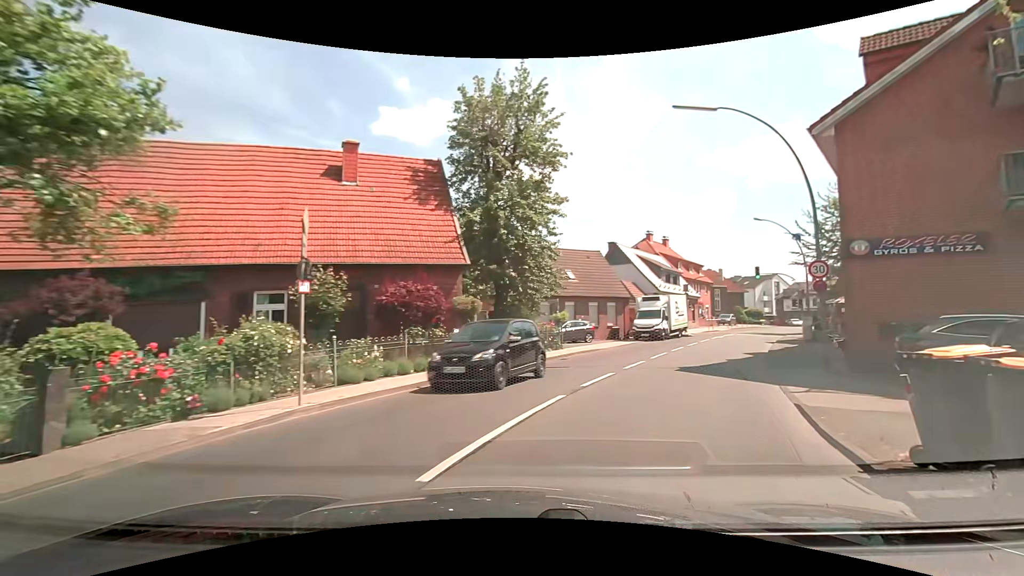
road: secondary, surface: asphalt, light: Day
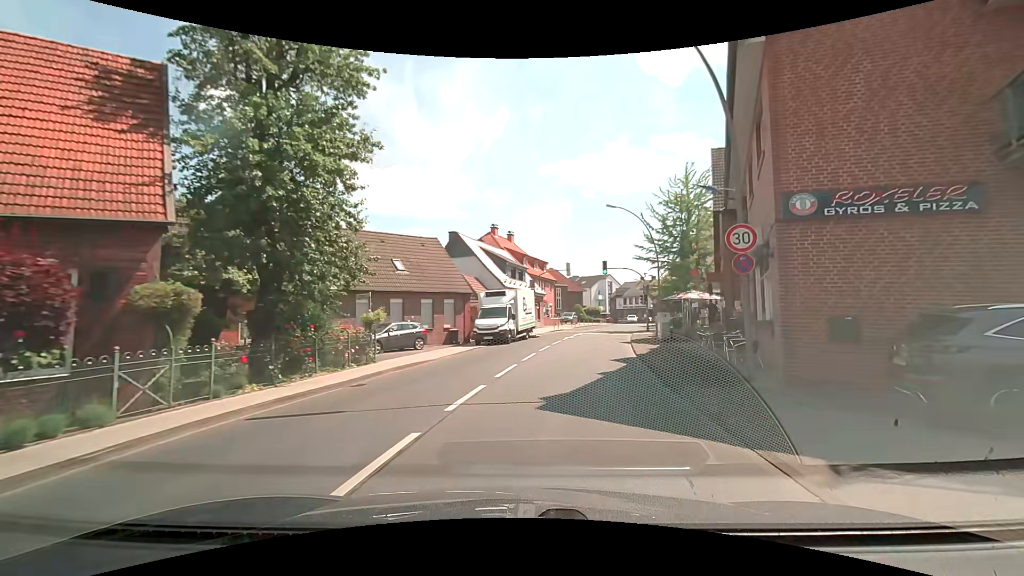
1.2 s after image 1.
(+1.1, +7.2) m; +16°
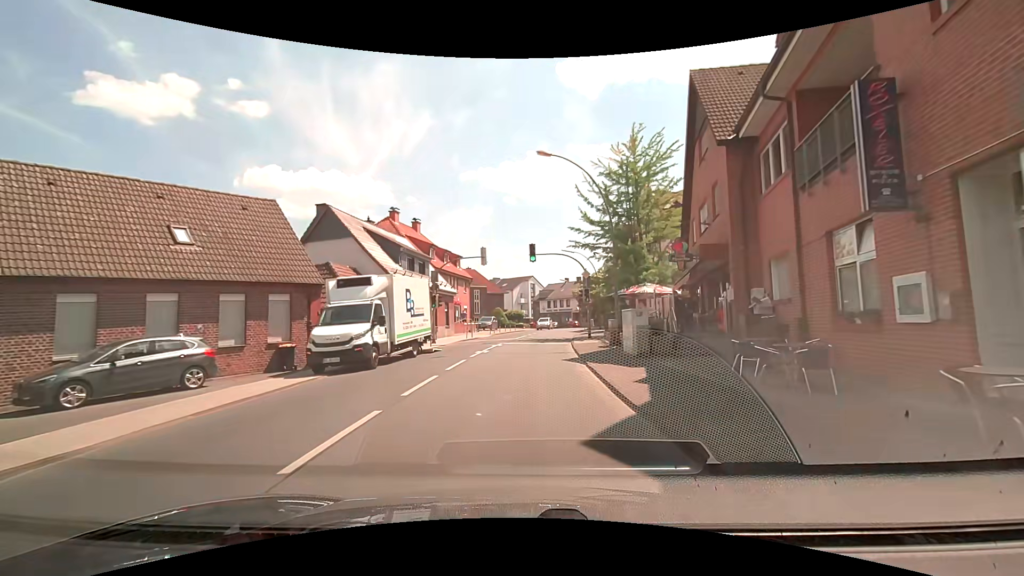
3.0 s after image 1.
(+1.4, +11.9) m; +11°
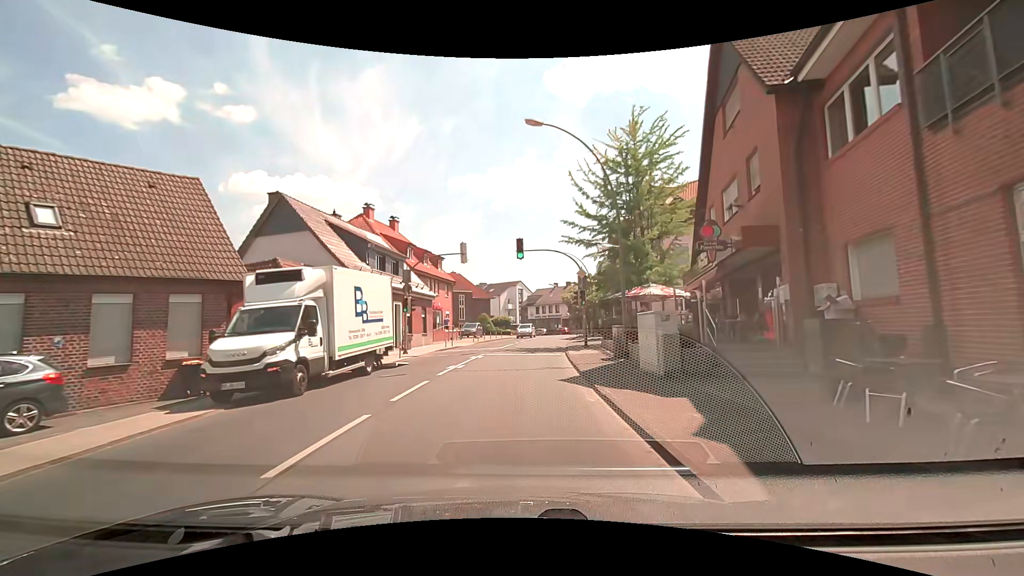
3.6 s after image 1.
(0.0, +4.4) m; +1°
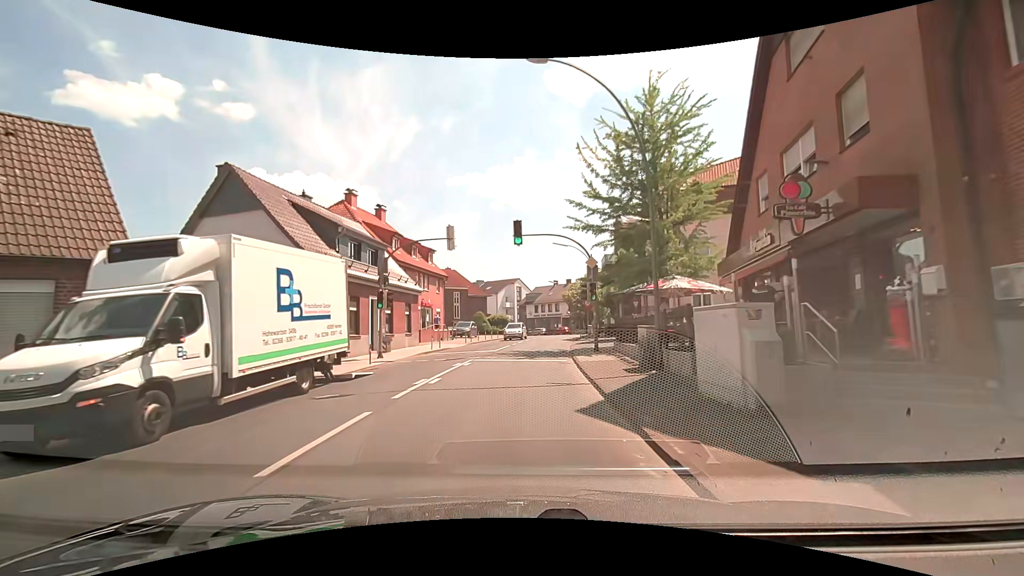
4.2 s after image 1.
(0.0, +4.5) m; -1°
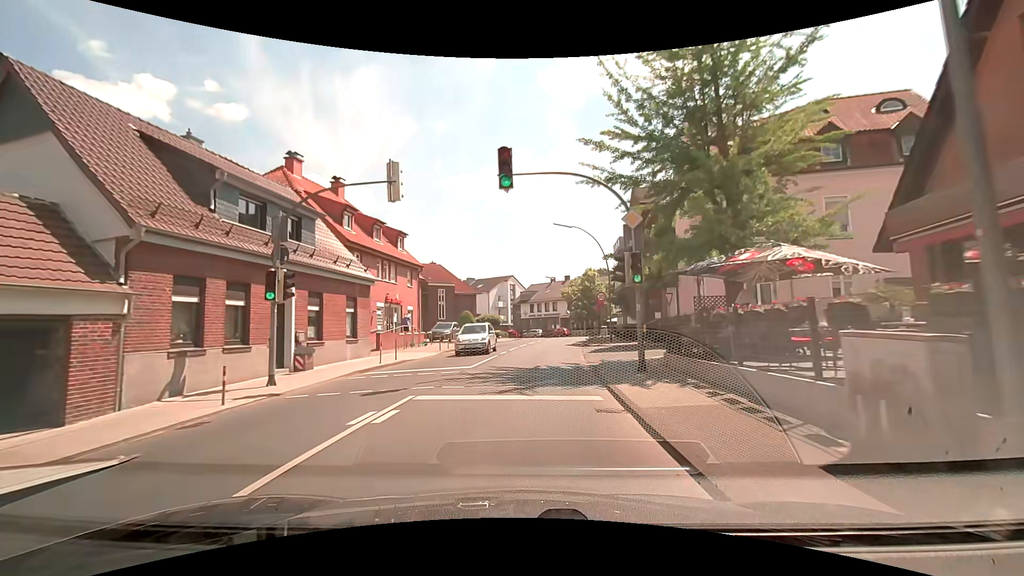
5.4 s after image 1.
(+0.2, +9.6) m; 0°
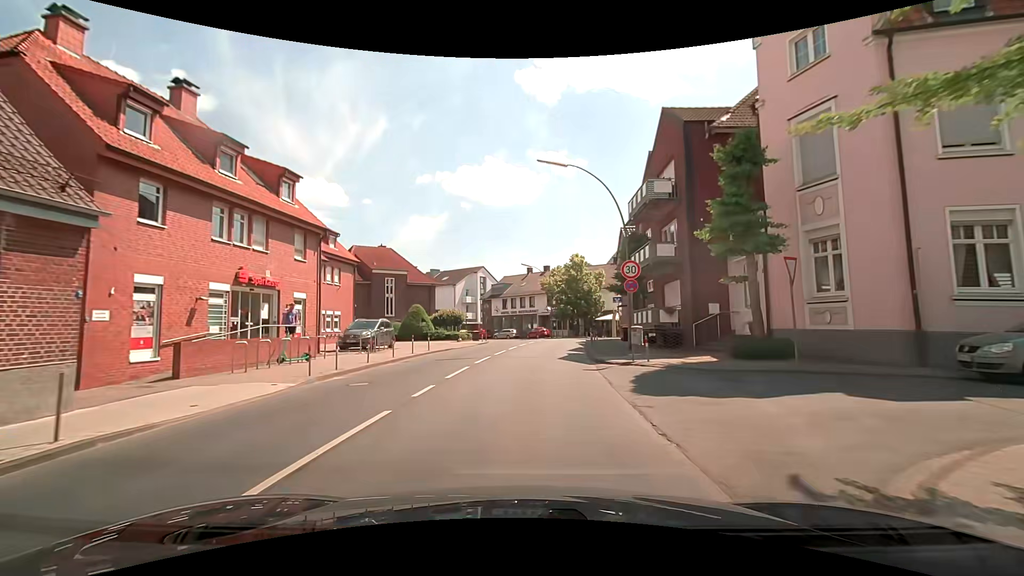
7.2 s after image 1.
(+0.6, +14.5) m; +4°
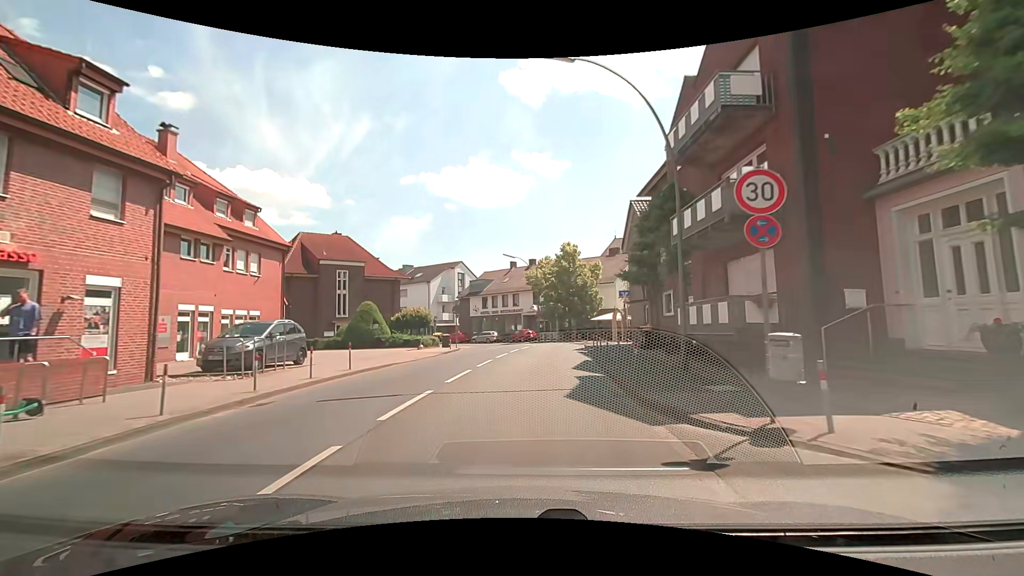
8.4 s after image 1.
(+0.2, +9.6) m; +2°
(0, +10) (+1, +20) (+2, +30) (+2, +40) (0, +50) (-4, +59) (-11, +66) (-18, +73) (-26, +79) (-34, +85) m
